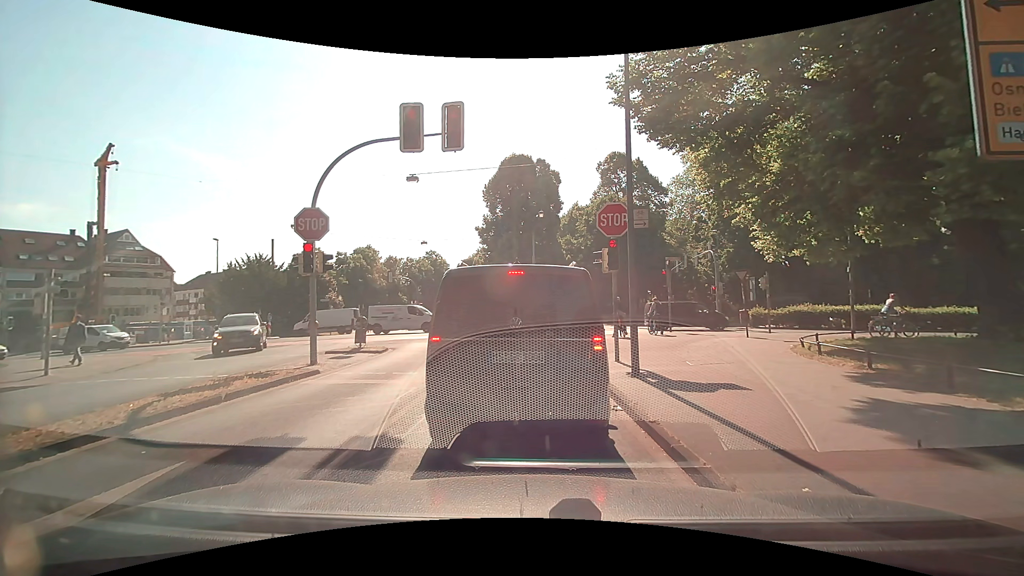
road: tertiary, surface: asphalt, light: Day
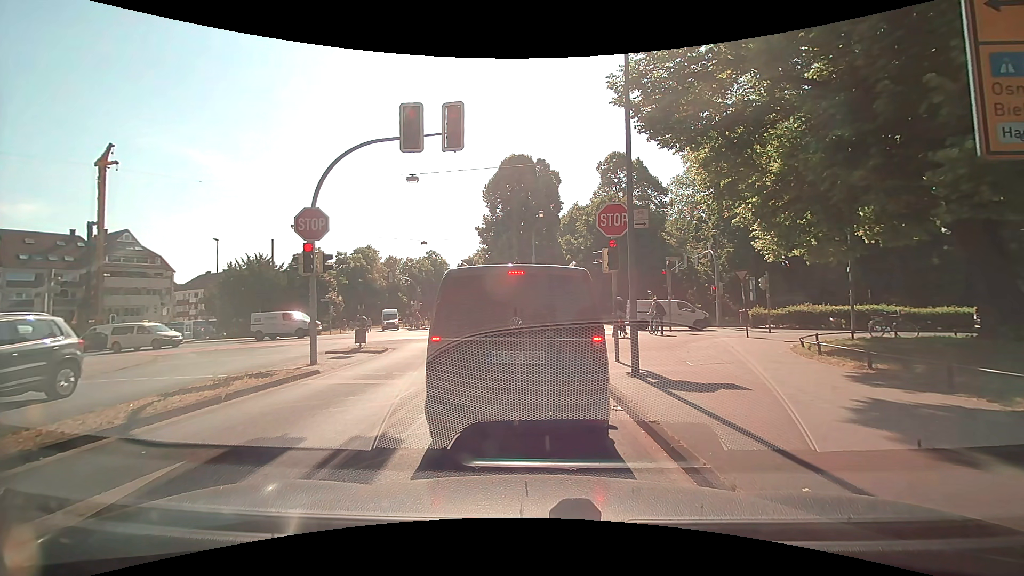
(0.0, 0.0) m; 0°
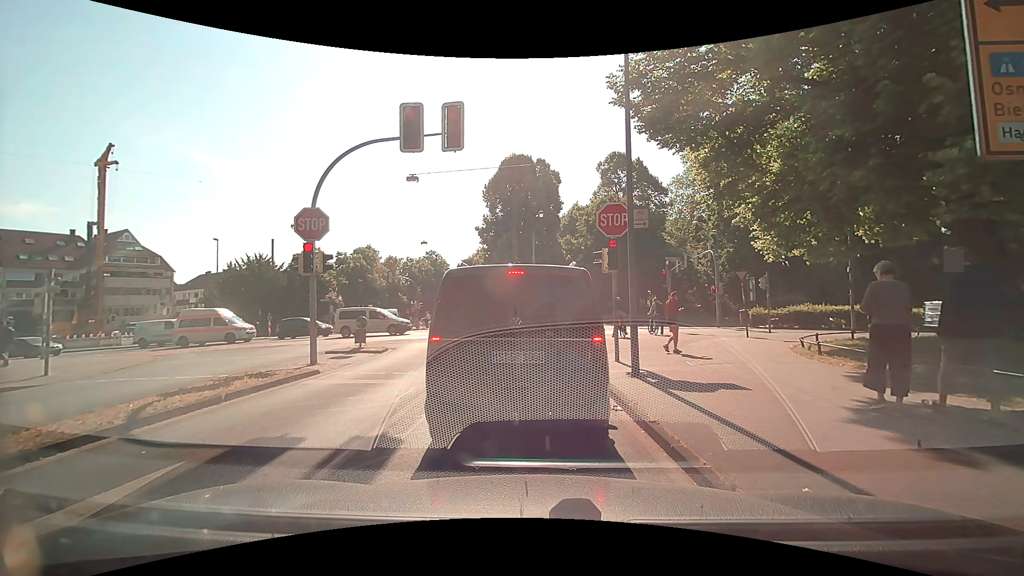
(0.0, 0.0) m; 0°
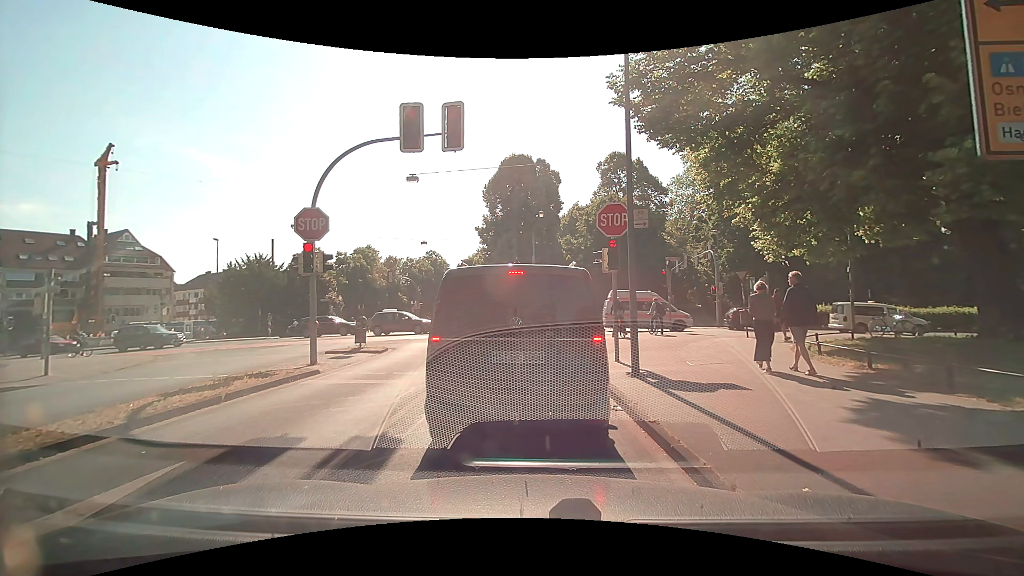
(0.0, 0.0) m; 0°
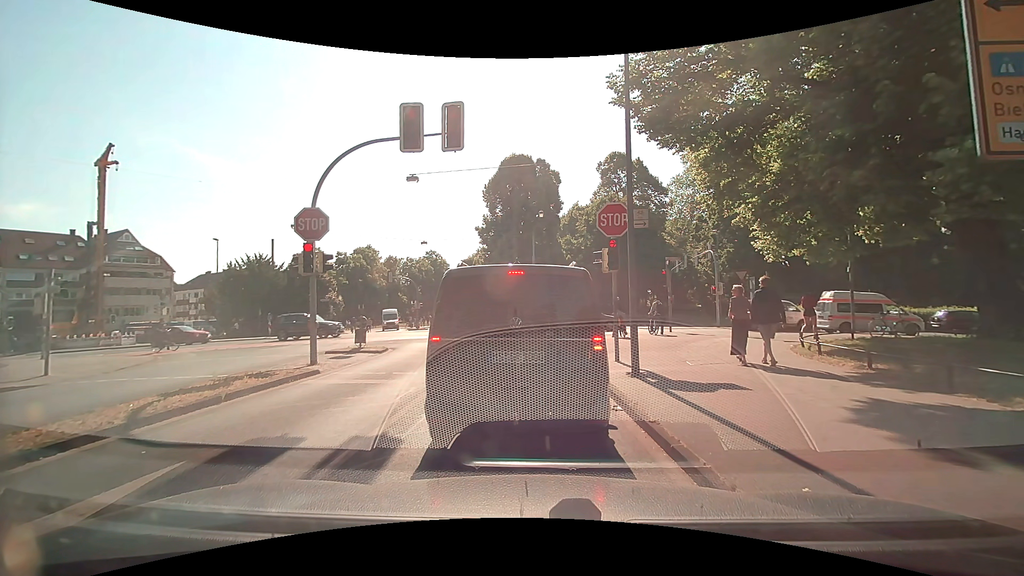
(0.0, 0.0) m; 0°
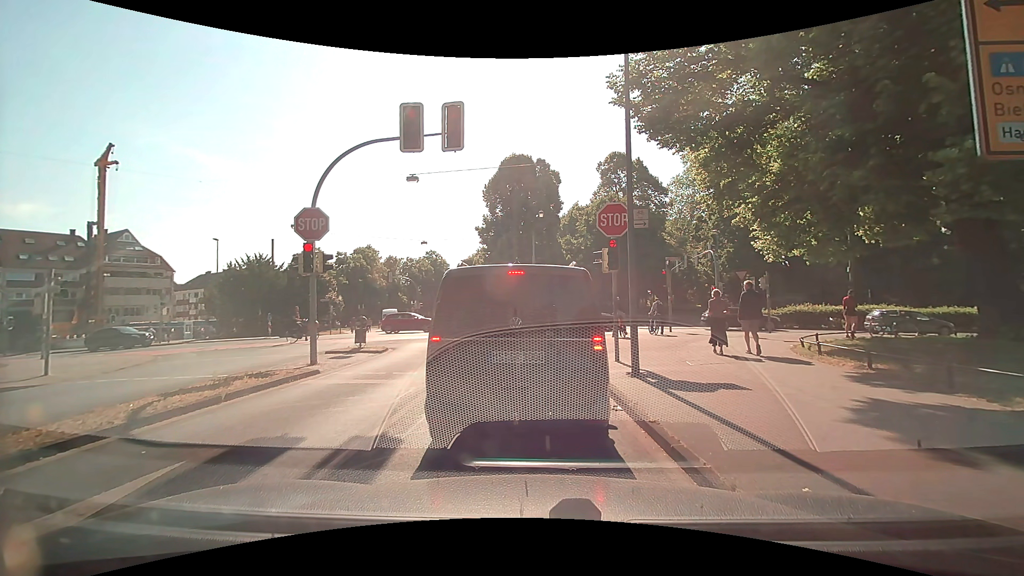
(0.0, 0.0) m; 0°
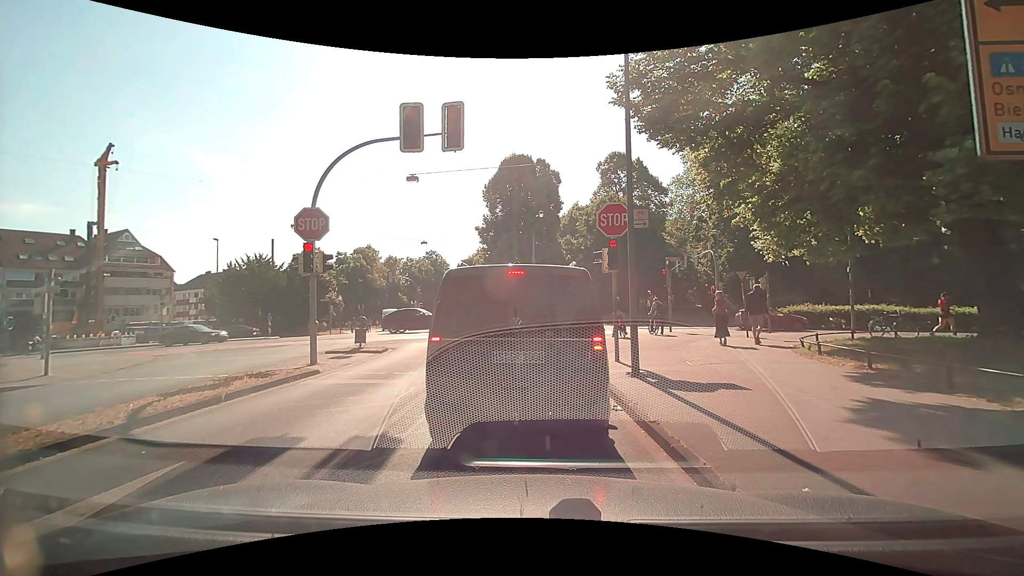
(0.0, 0.0) m; 0°
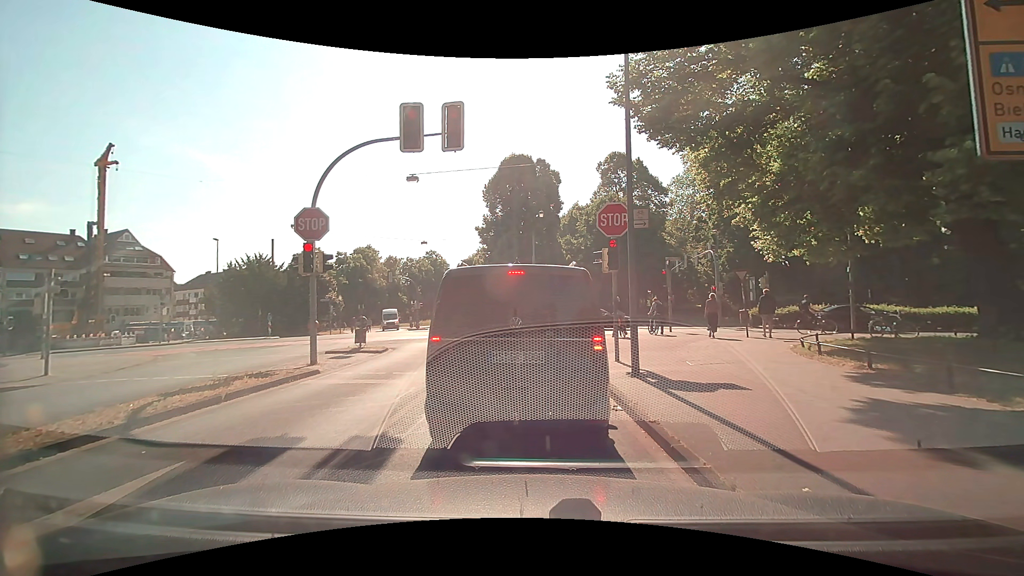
(0.0, 0.0) m; 0°
(0, +10) (-1, +20) (+1, +30) (+9, +34) (+19, +34) (+29, +33) (+39, +33) (+49, +33) (+59, +34) (+69, +34) m
